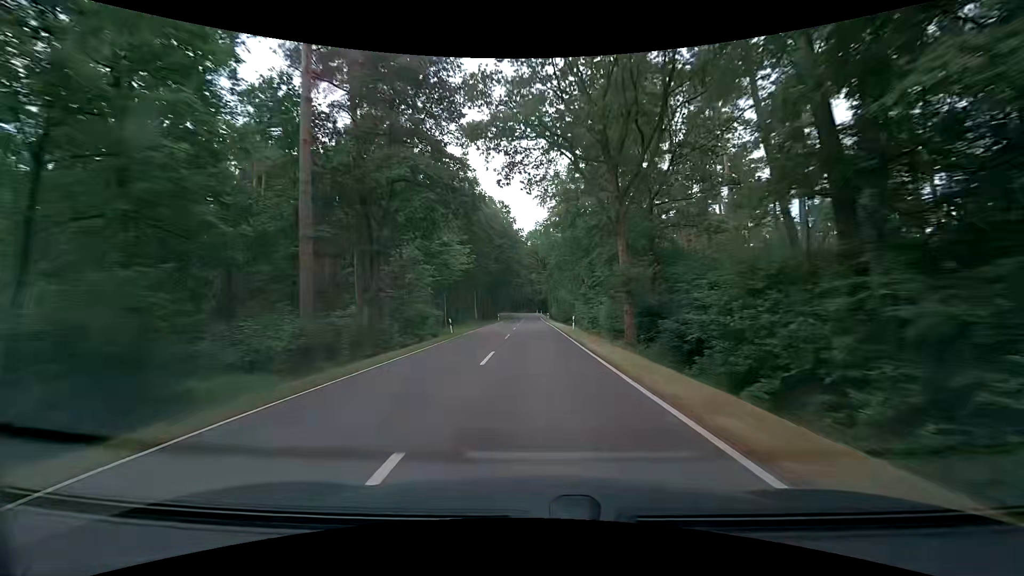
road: tertiary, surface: asphalt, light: Day
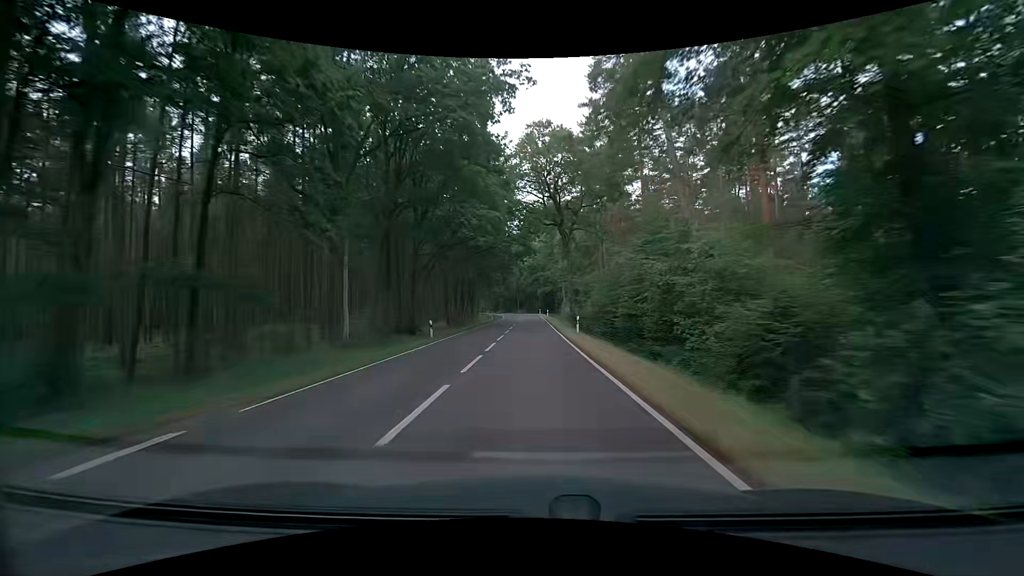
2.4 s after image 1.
(+0.4, +55.4) m; 0°
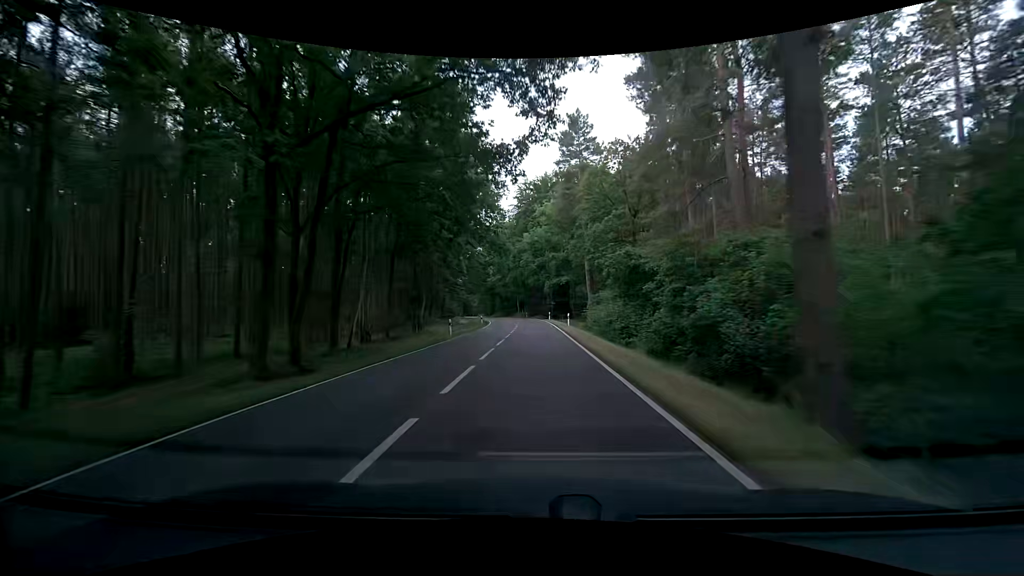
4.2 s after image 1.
(-0.1, +38.9) m; +1°
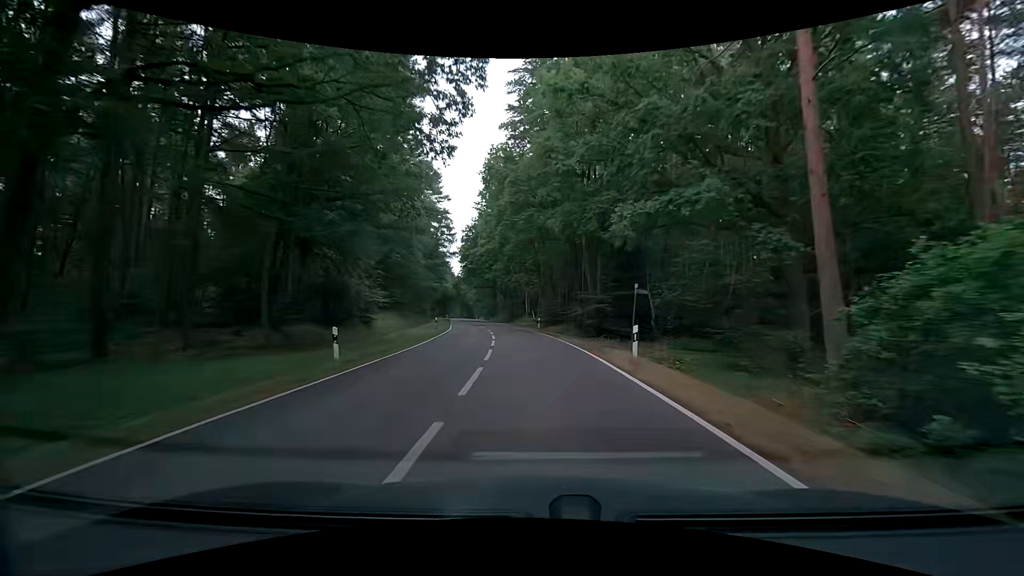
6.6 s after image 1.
(-1.4, +47.7) m; -3°
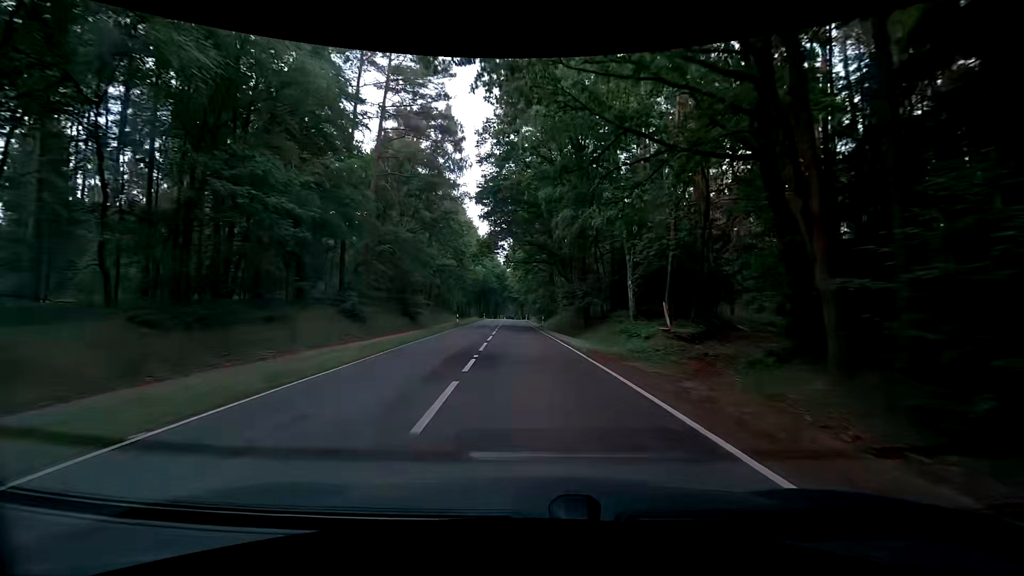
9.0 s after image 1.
(-2.6, +44.2) m; -6°
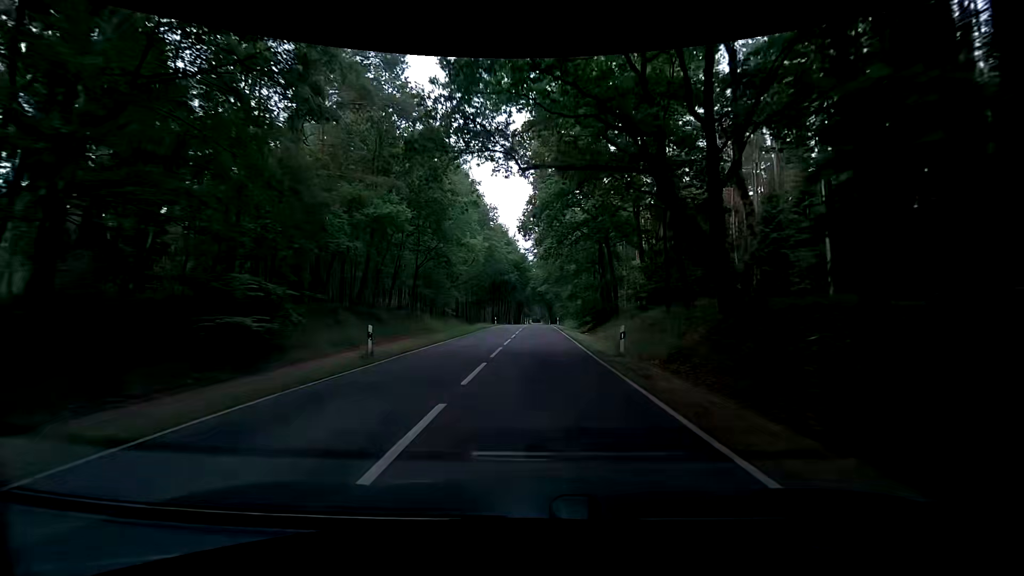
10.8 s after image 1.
(-1.2, +32.2) m; -4°
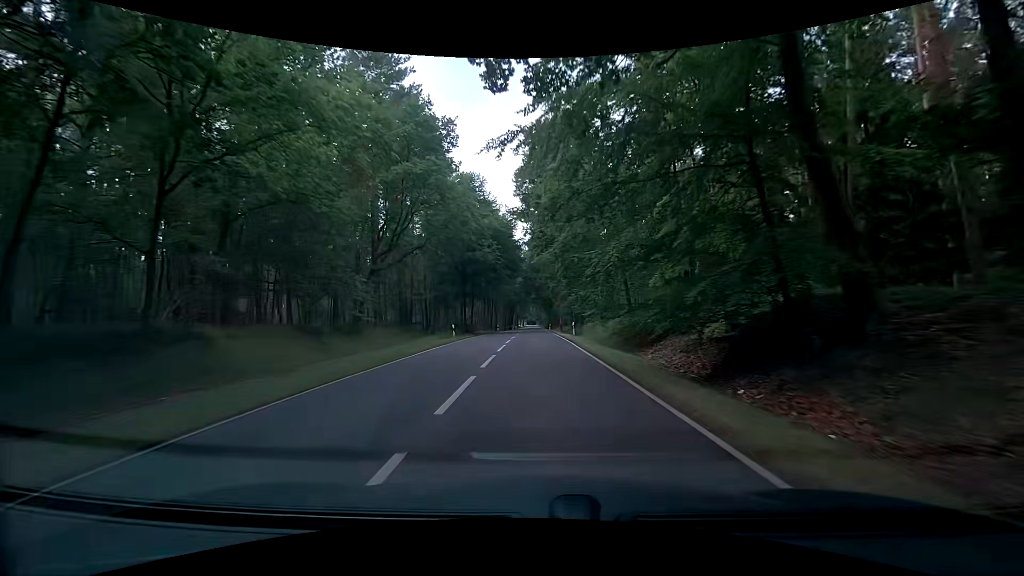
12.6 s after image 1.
(0.0, +32.2) m; +1°
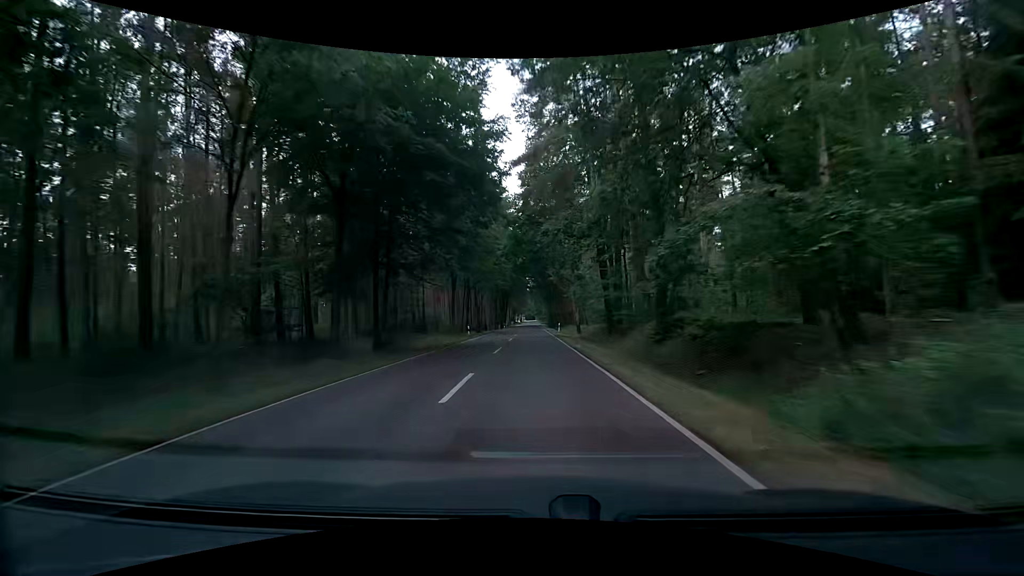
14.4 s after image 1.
(-0.1, +33.8) m; -1°
(0, +10) (0, +20) (0, +30) (0, +40) (0, +50) (0, +60) (0, +70) (0, +80) (0, +90) (0, +100) m
